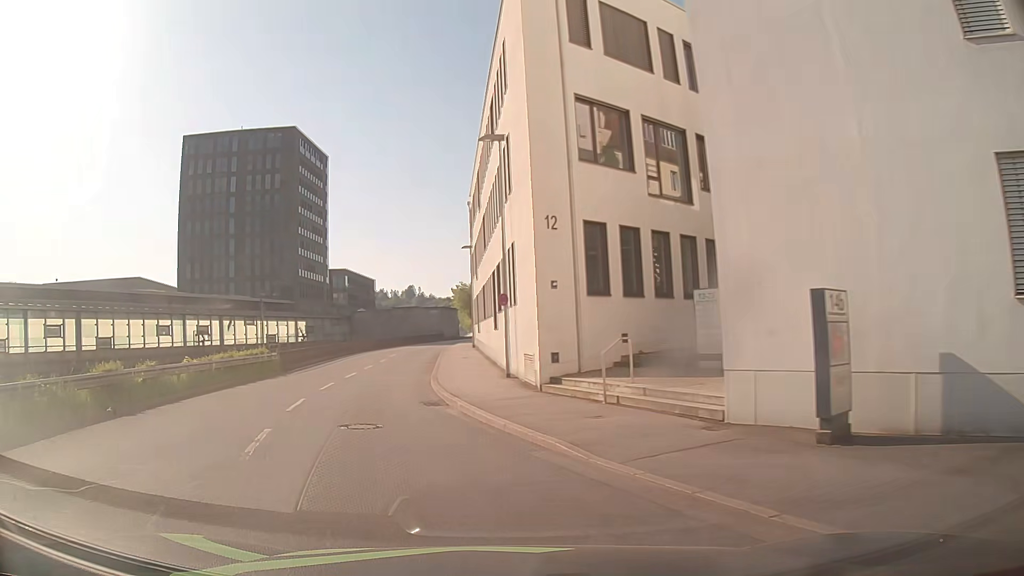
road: residential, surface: asphalt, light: Day
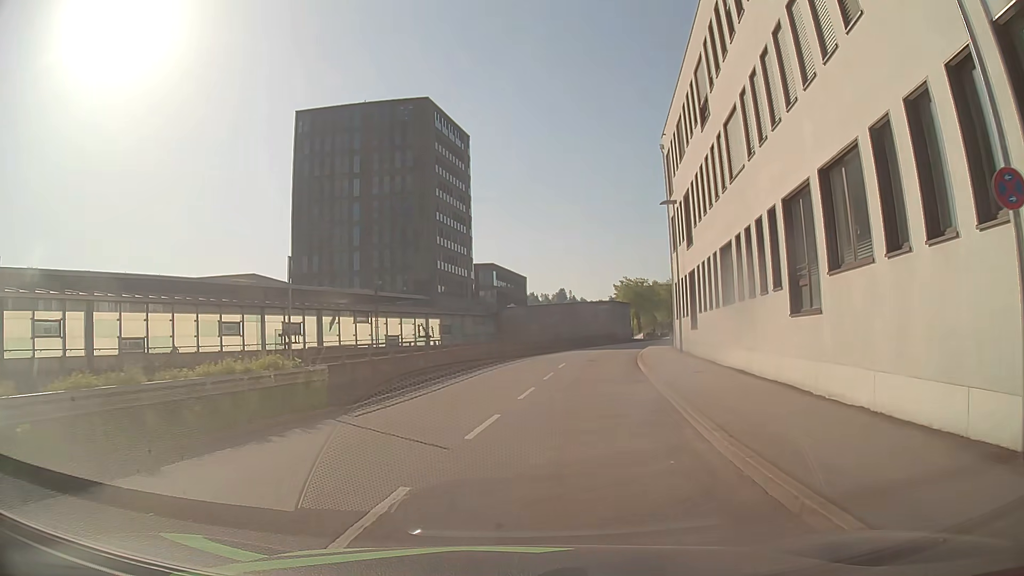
(-3.1, +16.8) m; -13°
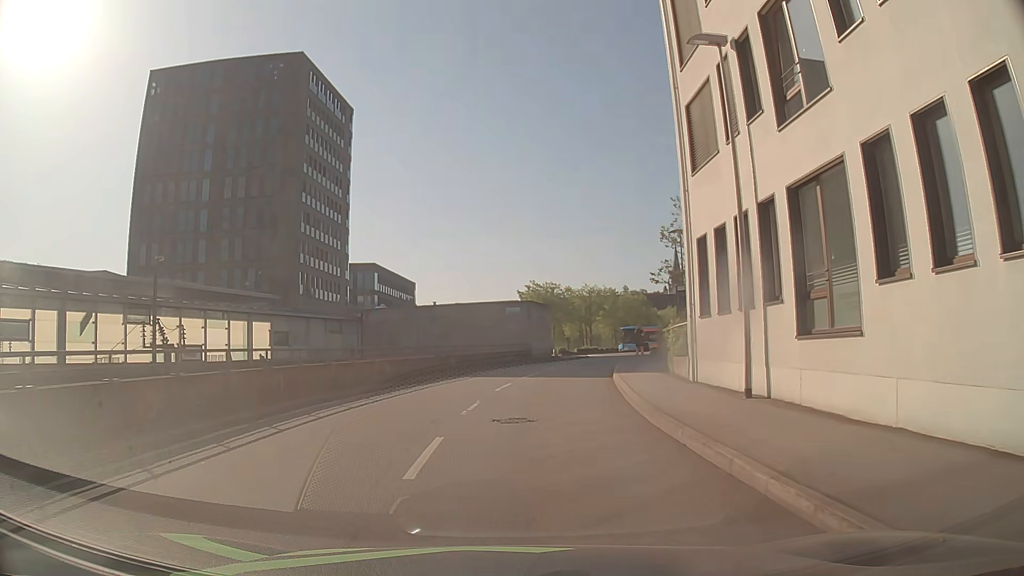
(+1.3, +20.8) m; +8°
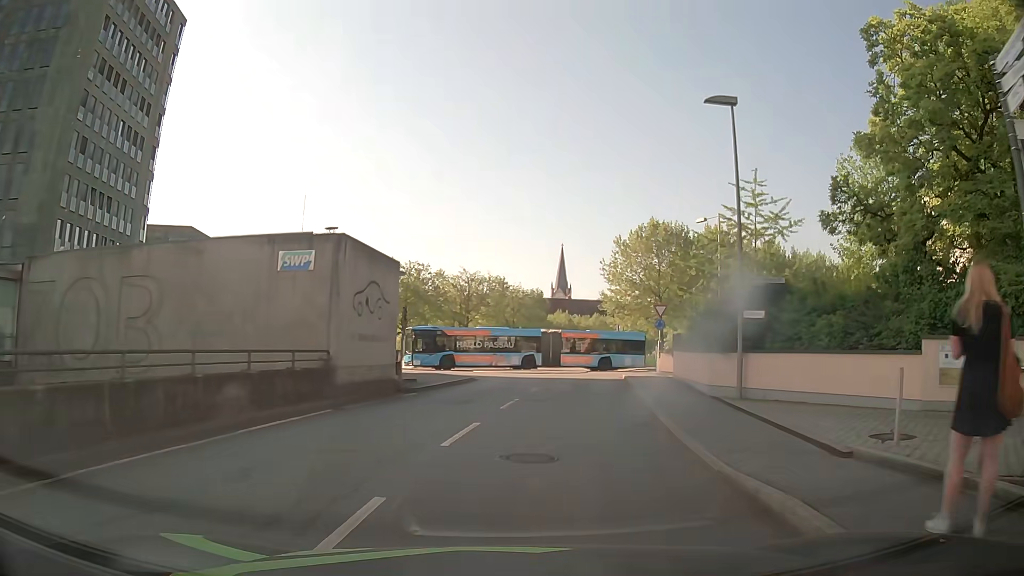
(+1.9, +27.5) m; +11°
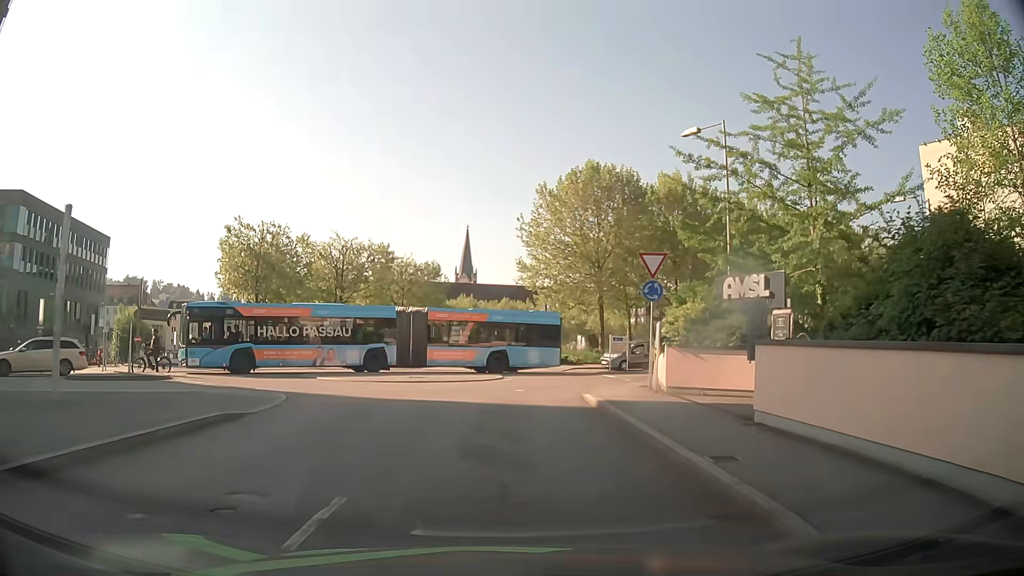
(+1.5, +17.6) m; +9°
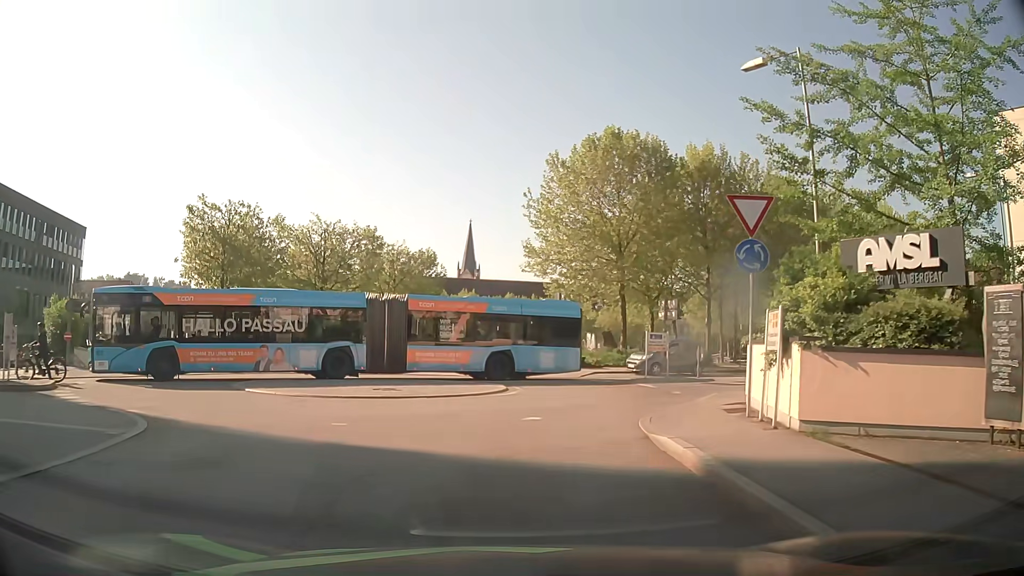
(0.0, +7.2) m; 0°
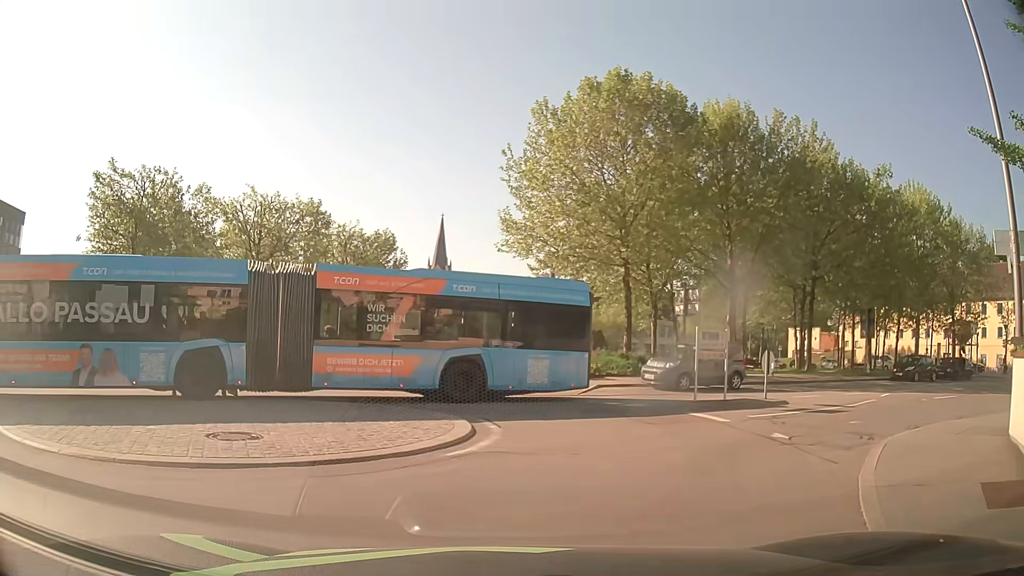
(-0.1, +8.8) m; +1°
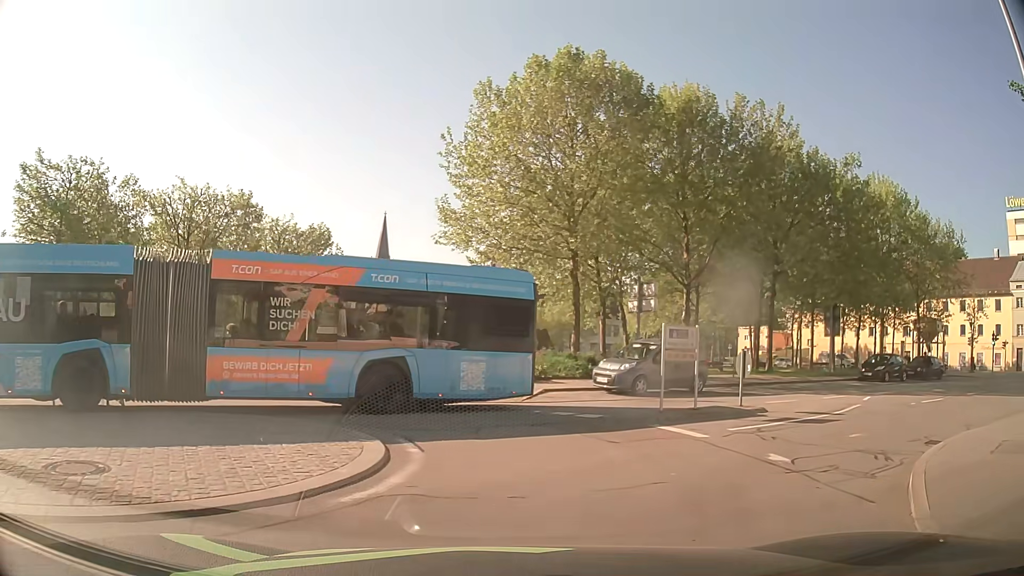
(+0.1, +2.3) m; +4°
